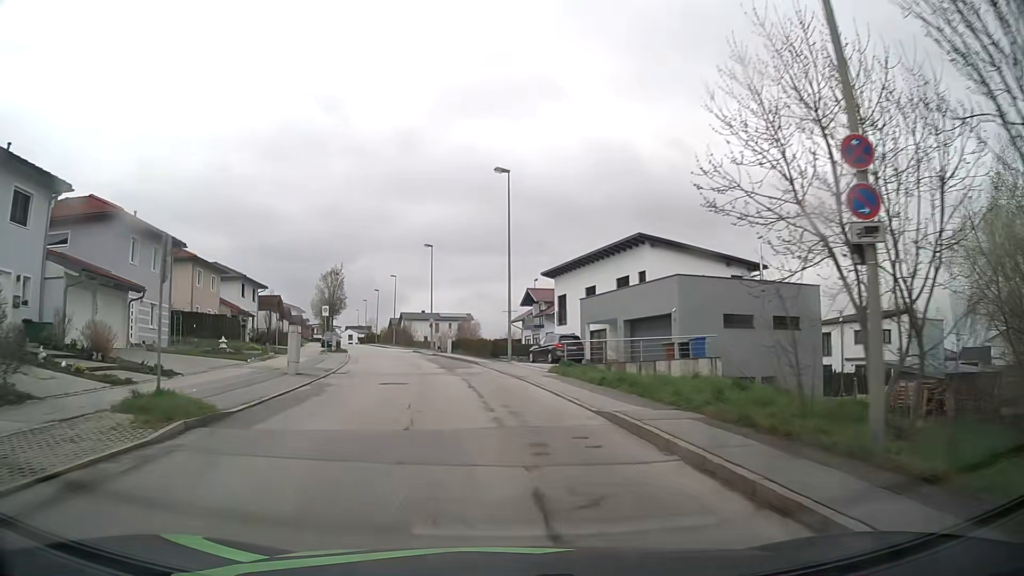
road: residential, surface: asphalt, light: Day
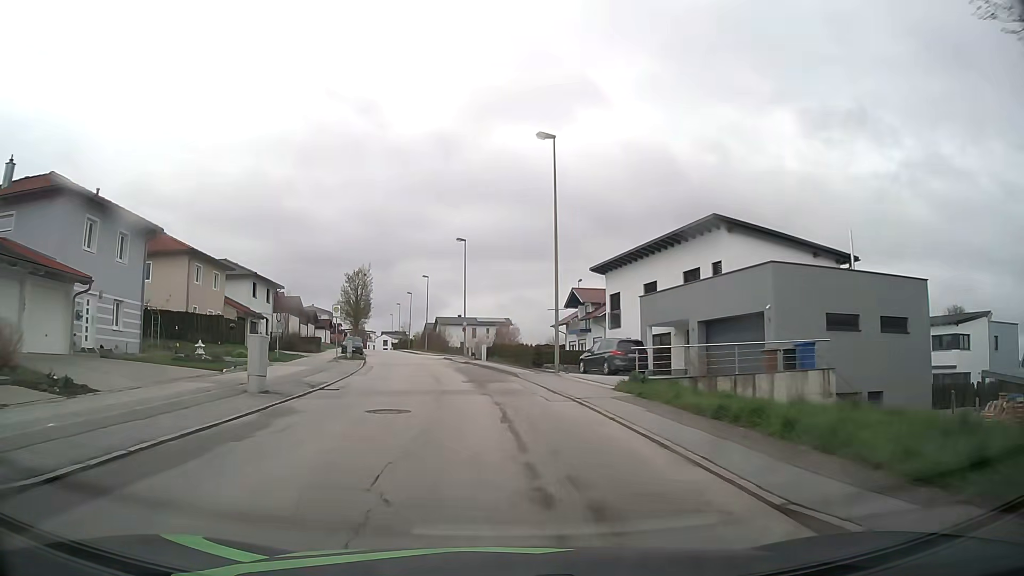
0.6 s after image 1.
(-0.2, +7.0) m; -3°
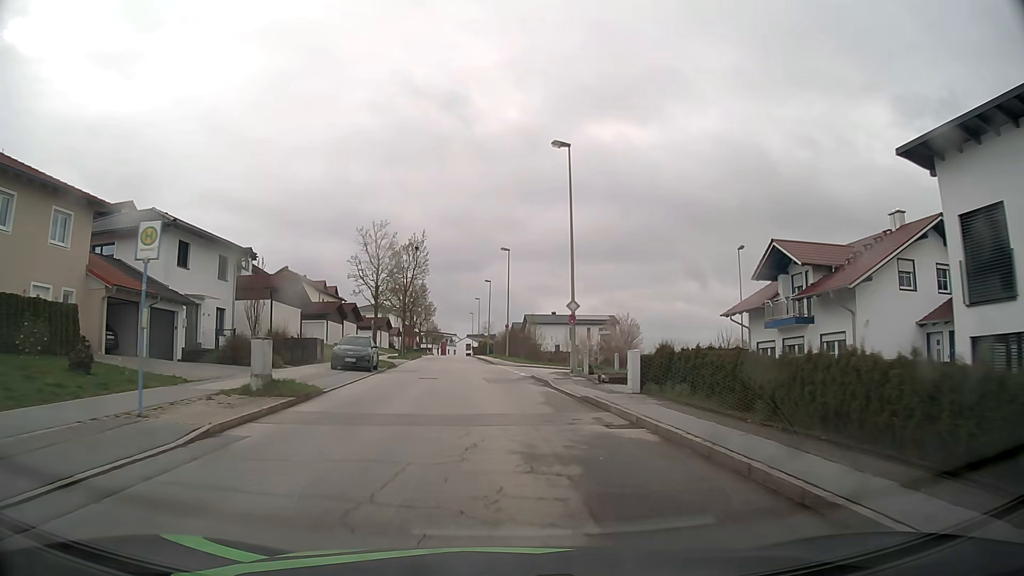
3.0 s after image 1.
(-2.2, +28.0) m; -8°
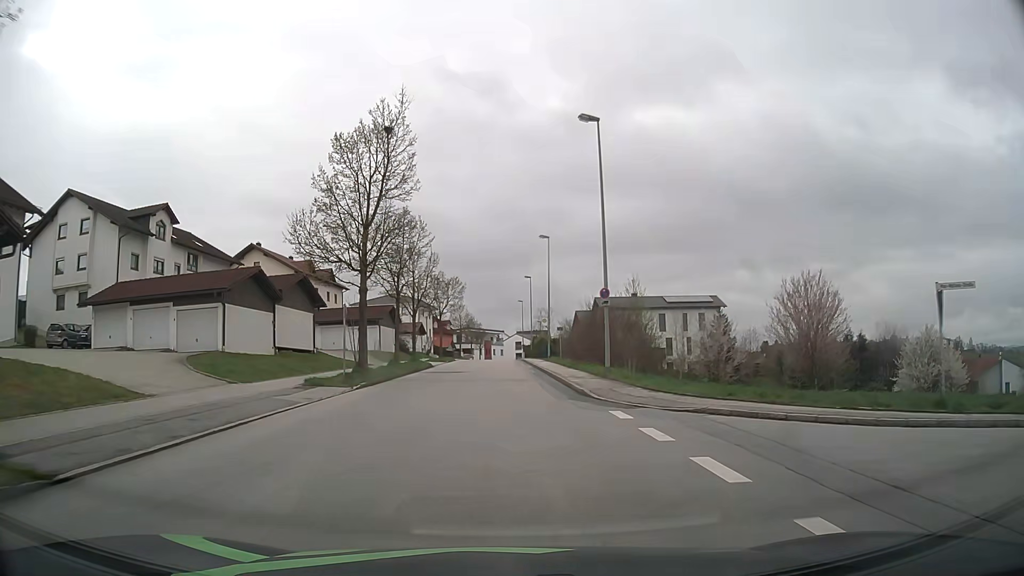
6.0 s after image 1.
(-1.7, +35.0) m; -4°
